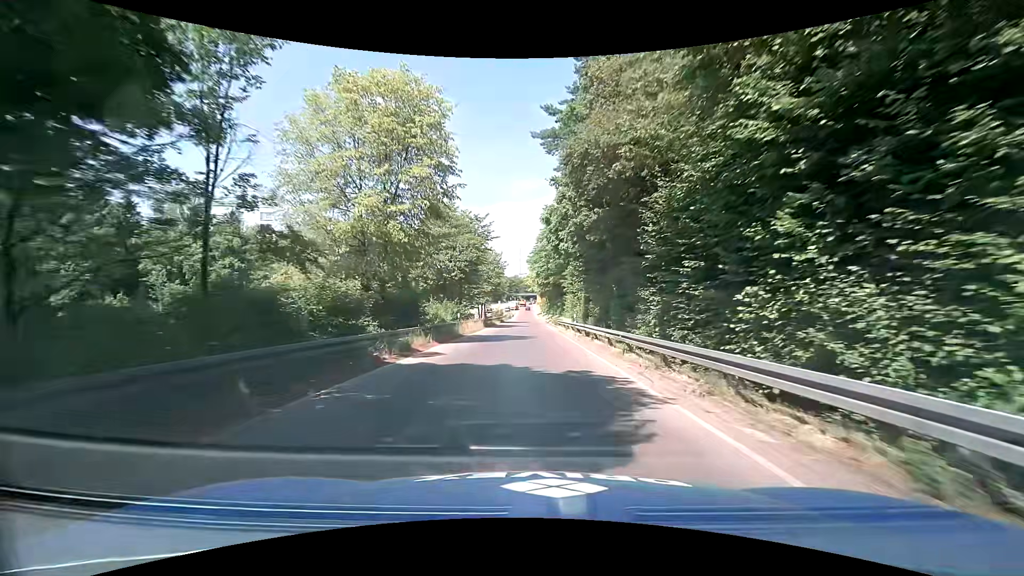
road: trunk_link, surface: asphalt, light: Day
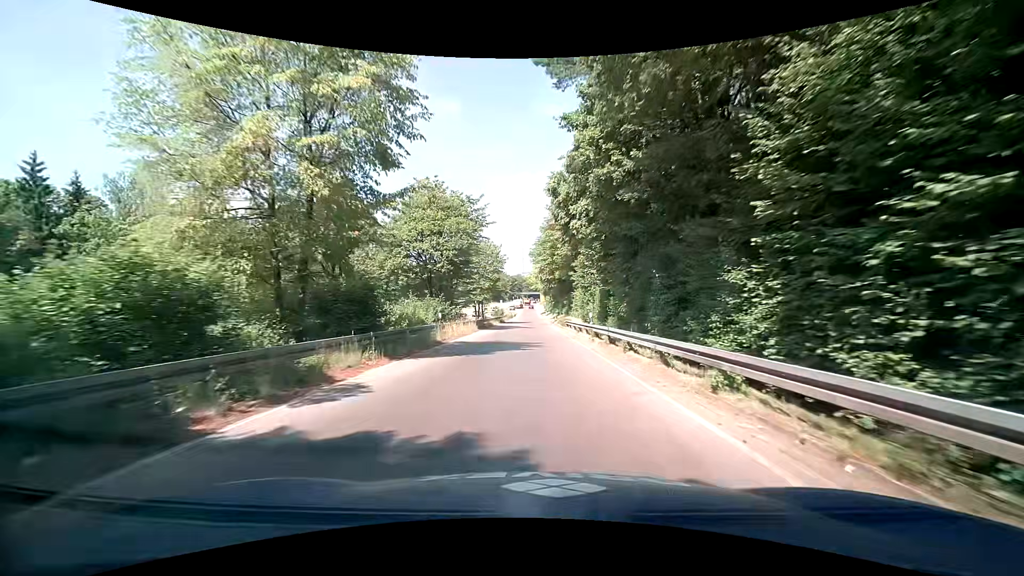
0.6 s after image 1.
(0.0, +7.8) m; 0°
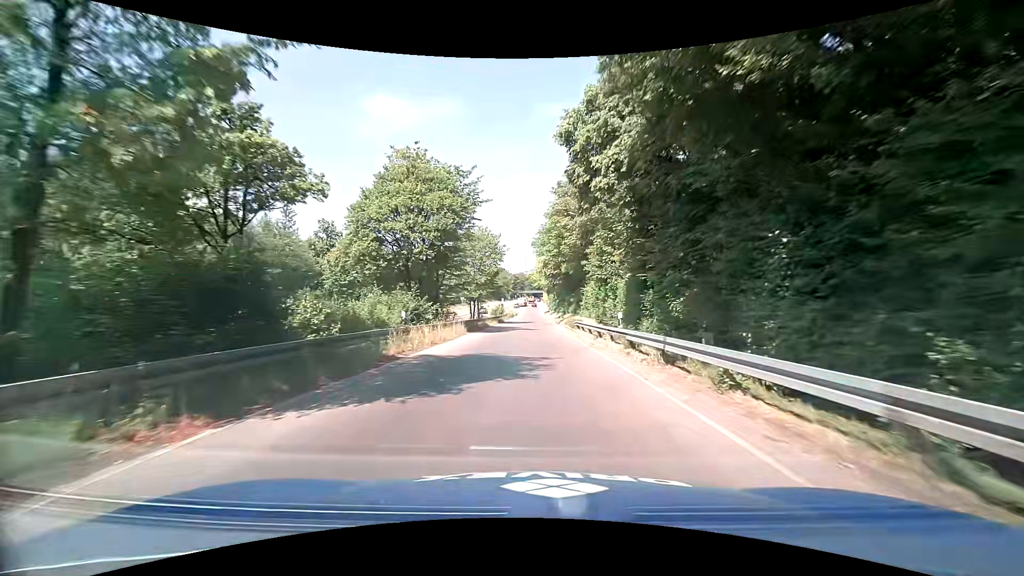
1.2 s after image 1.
(-0.1, +8.0) m; -1°
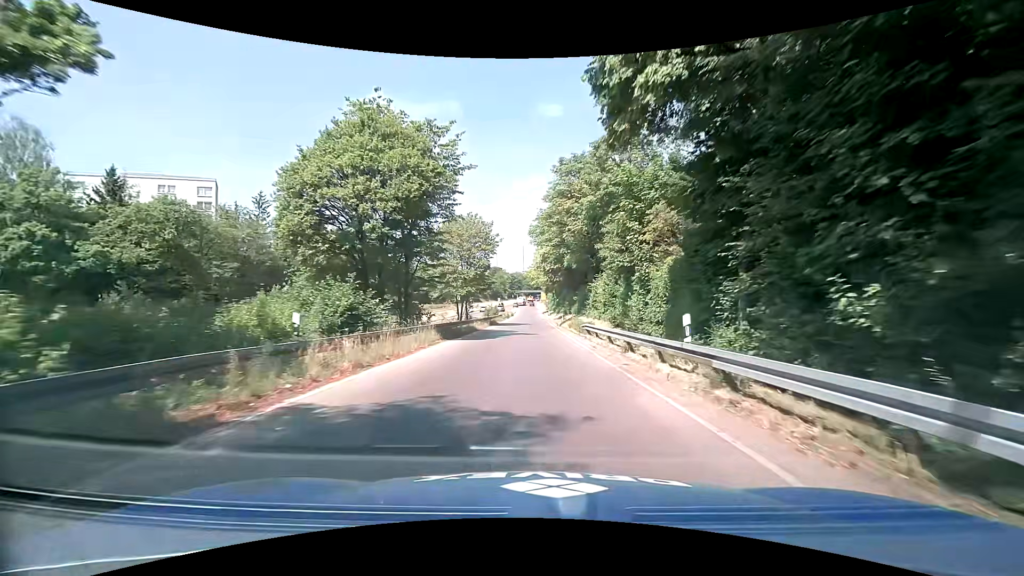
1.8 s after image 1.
(0.0, +8.1) m; -1°
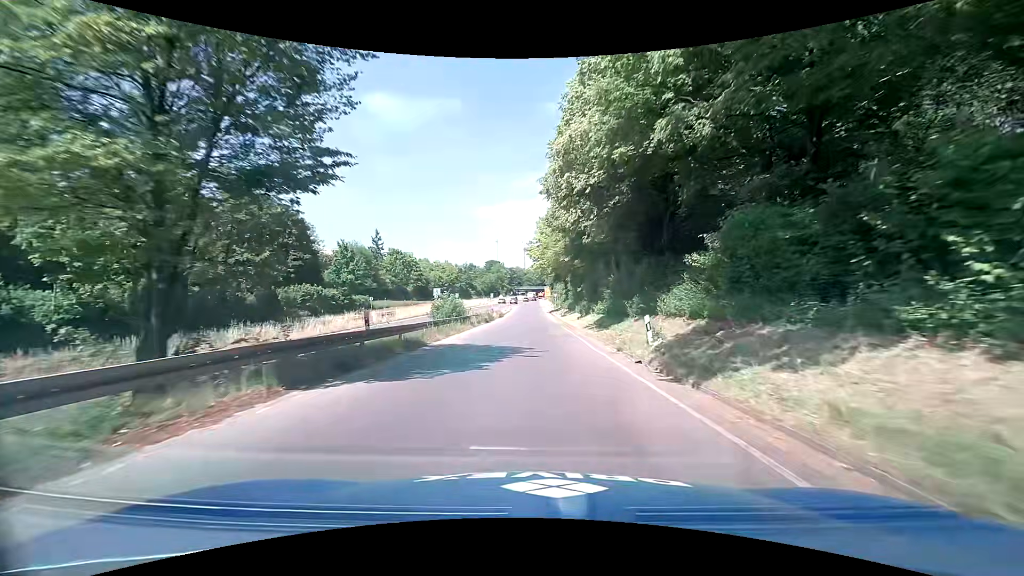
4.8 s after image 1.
(+0.4, +39.8) m; +1°
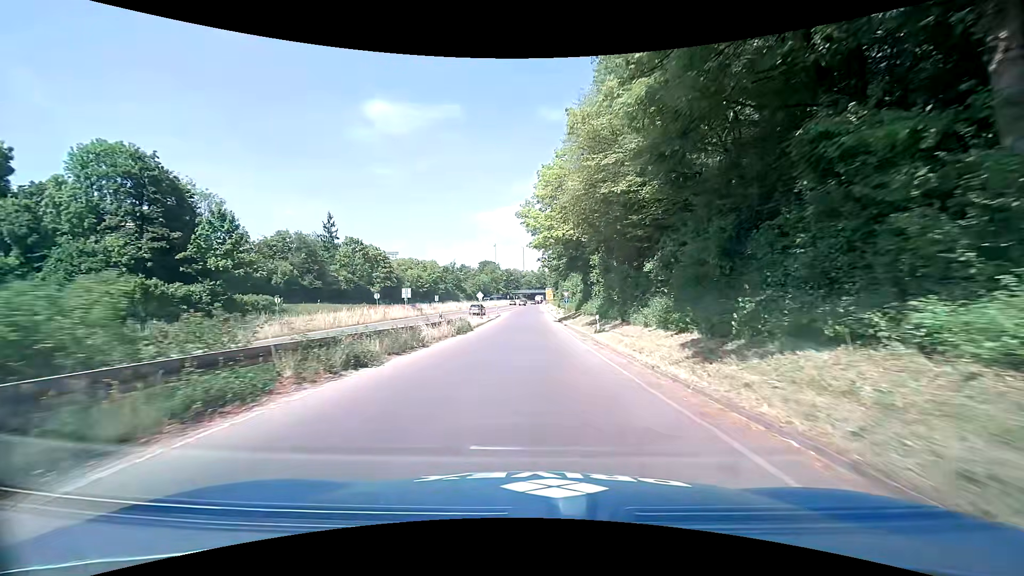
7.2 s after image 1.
(-0.1, +31.4) m; 0°
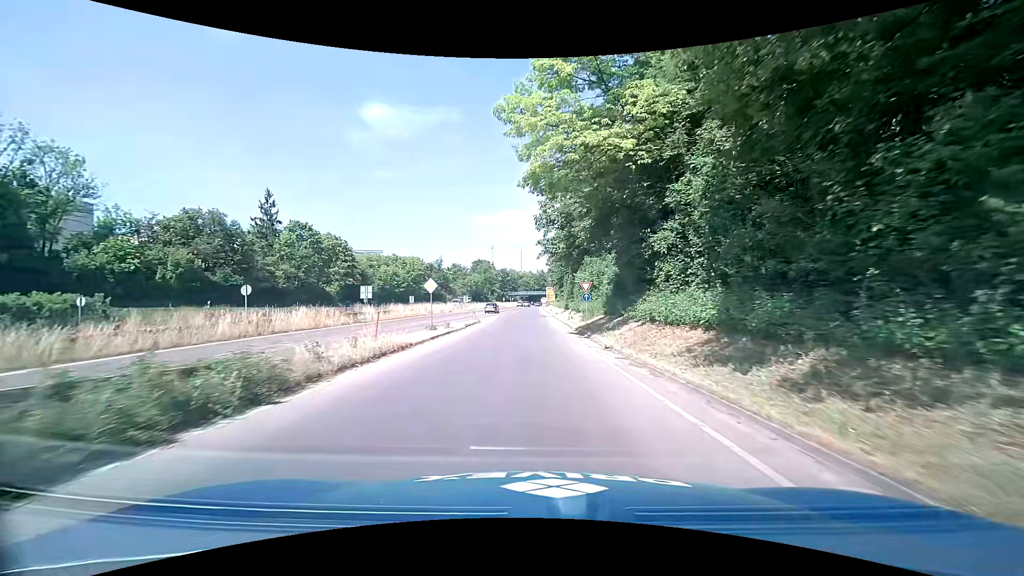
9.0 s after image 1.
(+0.2, +23.8) m; +1°
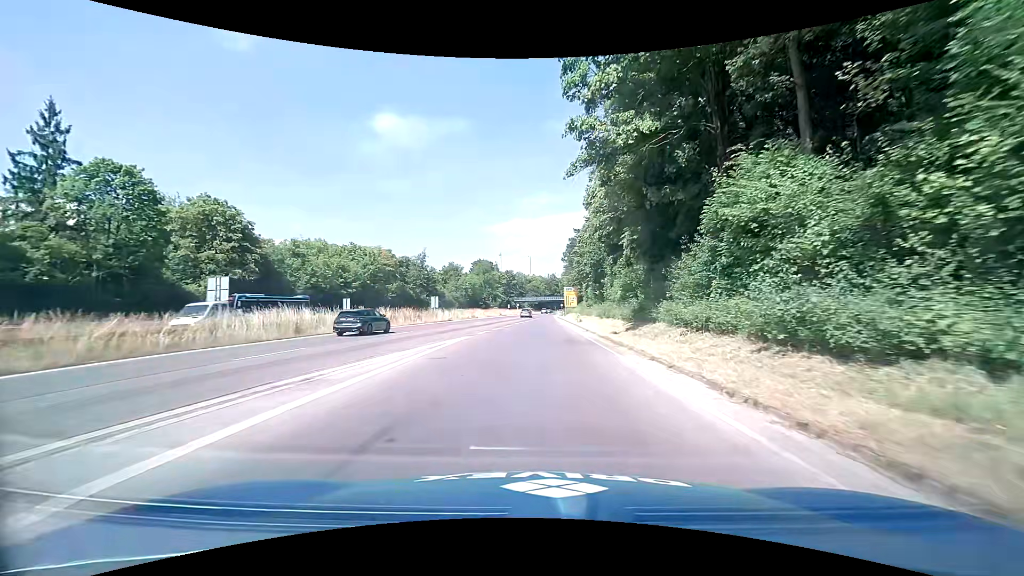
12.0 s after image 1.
(-0.7, +39.5) m; -2°
(0, +10) (0, +20) (+1, +30) (+1, +40) (+1, +50) (+1, +60) (+1, +70) (+2, +80) (+2, +90) (+2, +100) m
